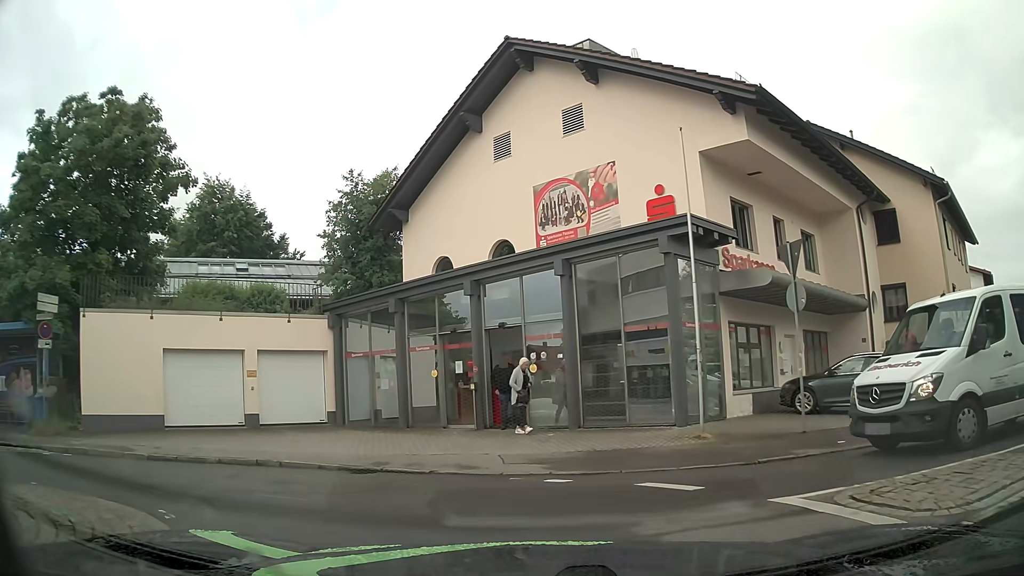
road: unclassified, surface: asphalt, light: Day
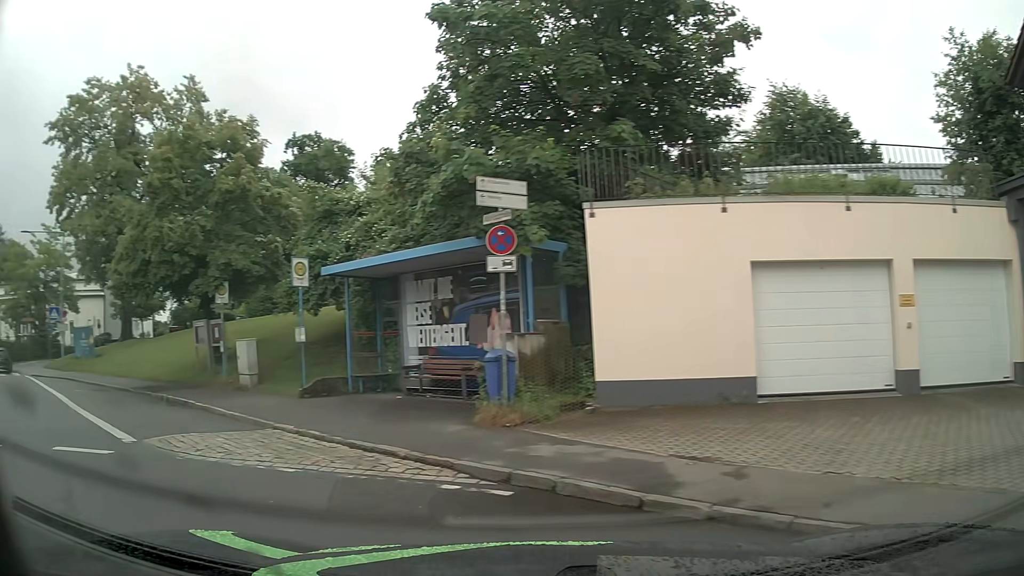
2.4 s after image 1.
(-3.1, +7.6) m; -50°
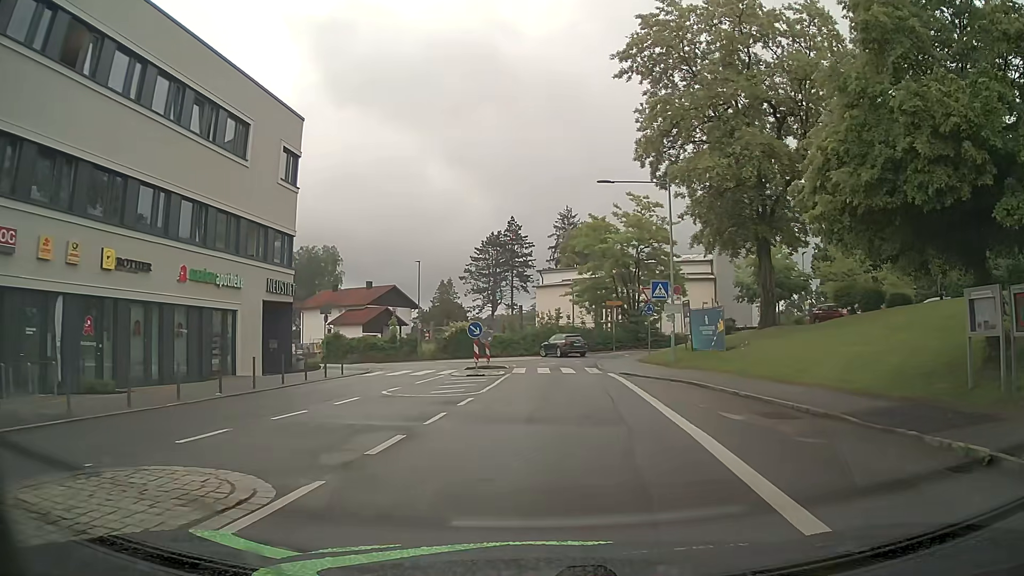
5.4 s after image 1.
(-7.4, +8.9) m; -53°
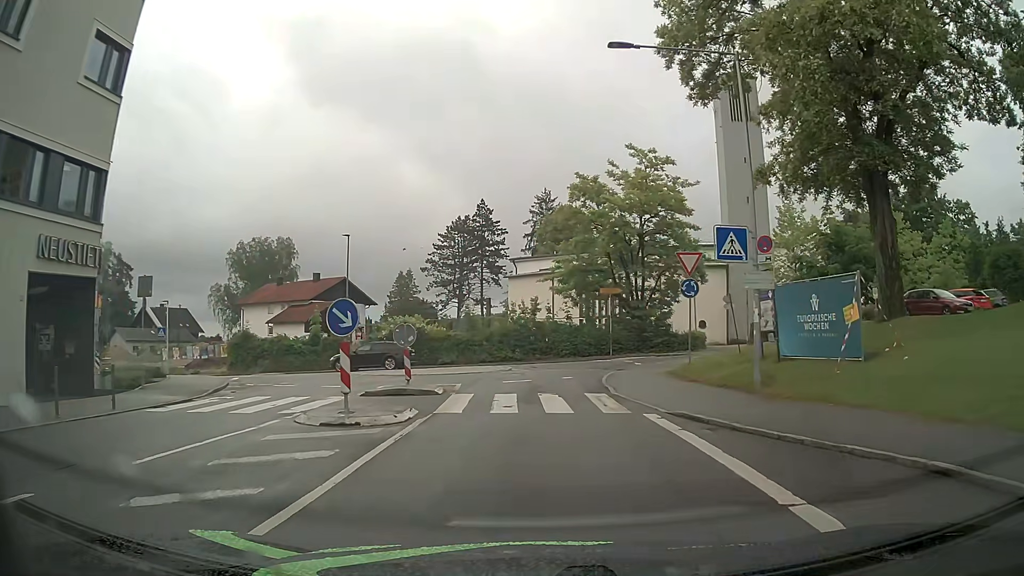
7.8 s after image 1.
(+0.4, +14.5) m; +2°
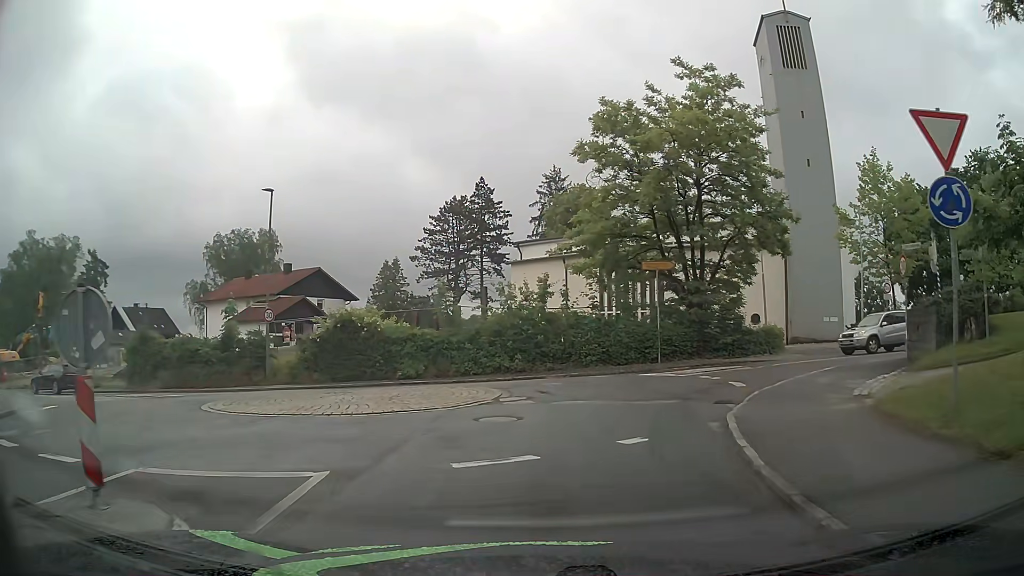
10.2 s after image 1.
(0.0, +13.2) m; -2°
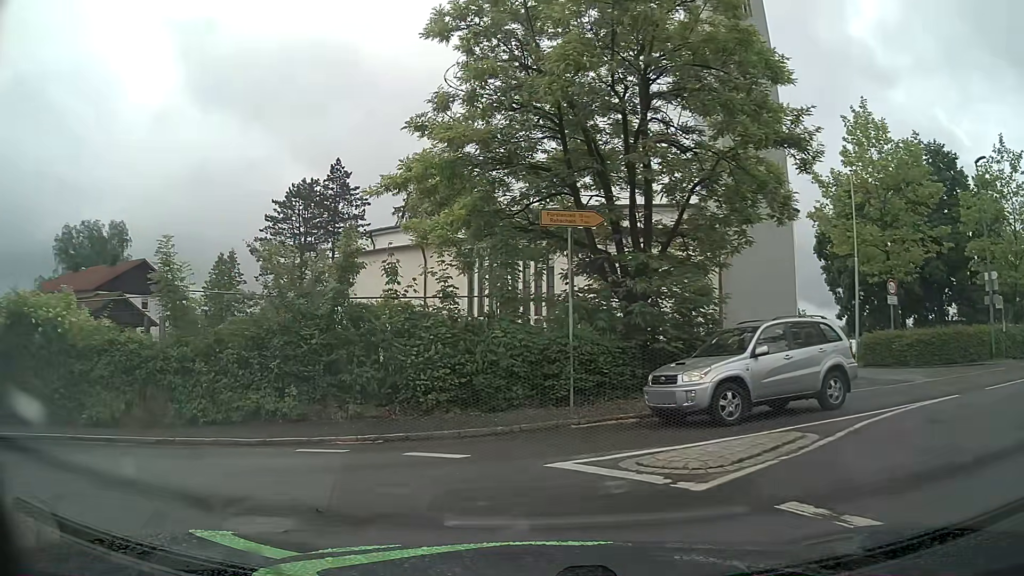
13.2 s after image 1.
(+1.5, +12.6) m; +13°
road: tertiary
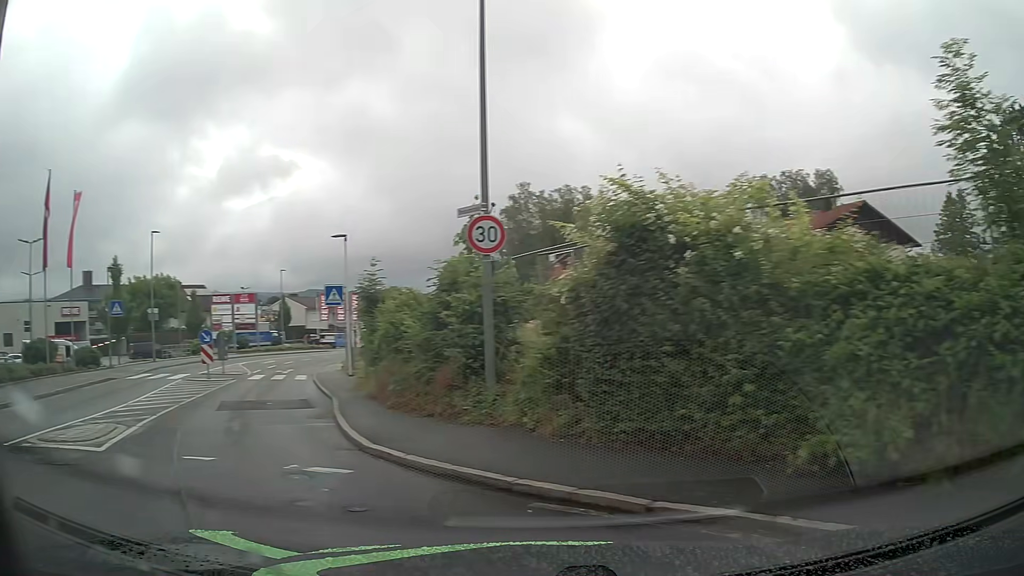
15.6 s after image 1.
(-3.6, +7.4) m; -61°
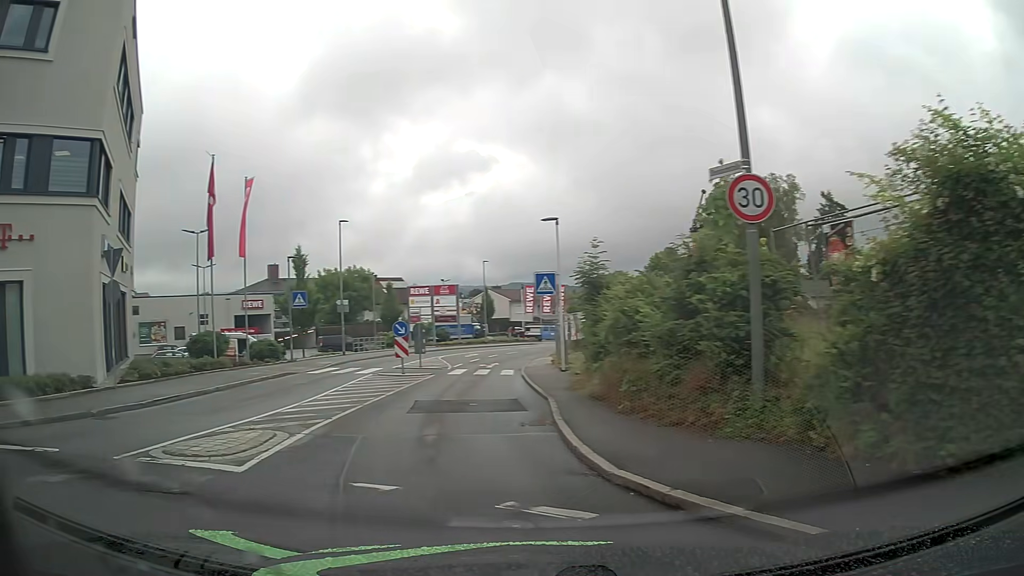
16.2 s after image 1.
(-0.4, +2.2) m; -17°
(-2, +10) (-2, +20) (-3, +30) (-3, +40) (-2, +50) (0, +60) (+4, +69) (+7, +78) (+11, +87) (+16, +96) m
